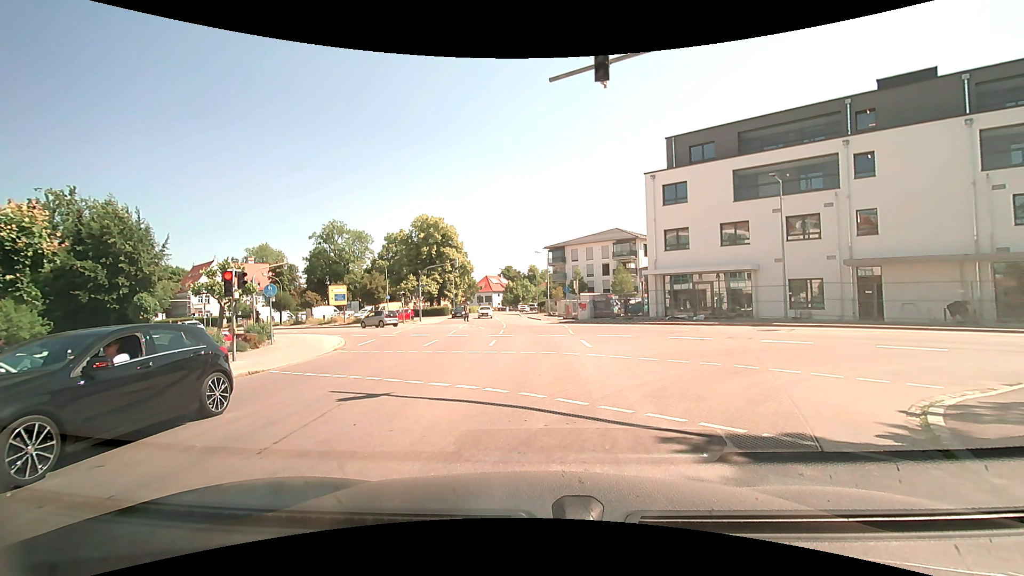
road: tertiary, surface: asphalt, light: Day
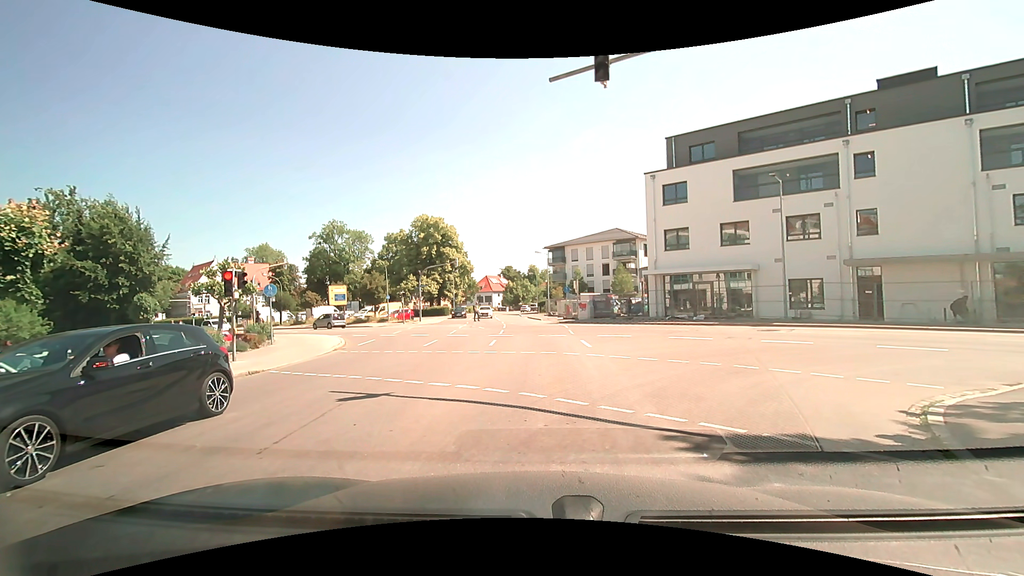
(0.0, 0.0) m; 0°
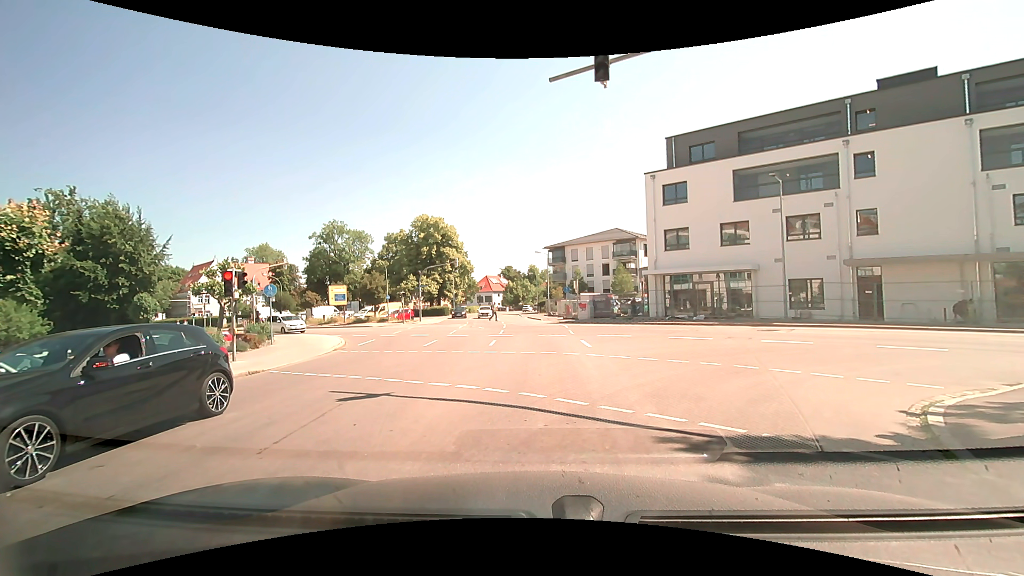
(0.0, 0.0) m; 0°
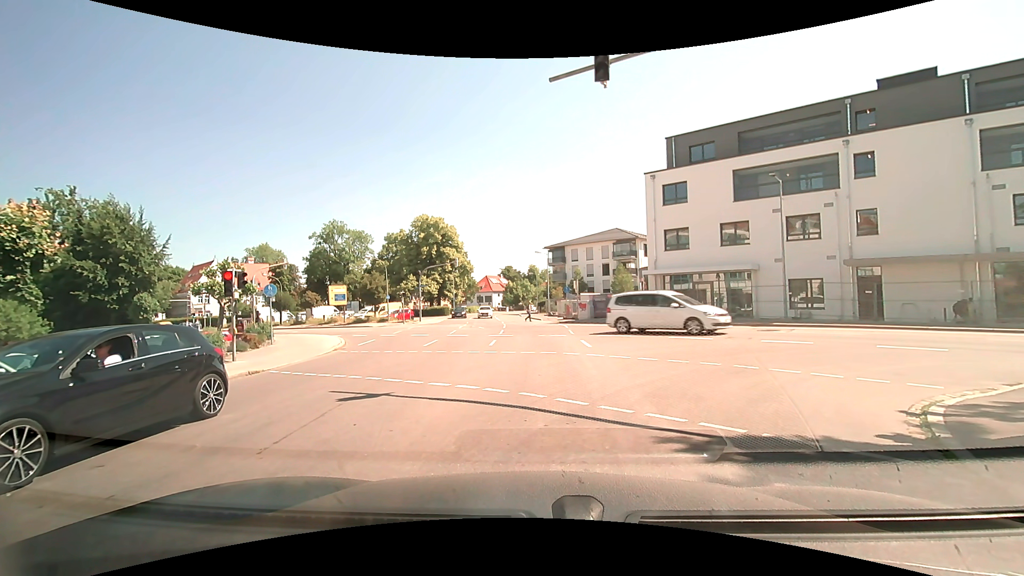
(0.0, 0.0) m; 0°
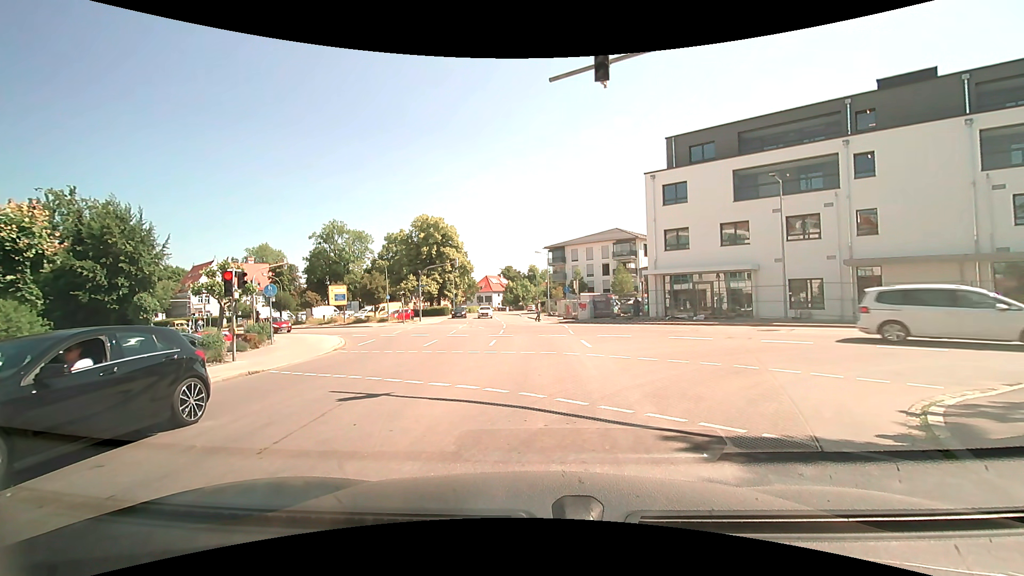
(0.0, 0.0) m; 0°
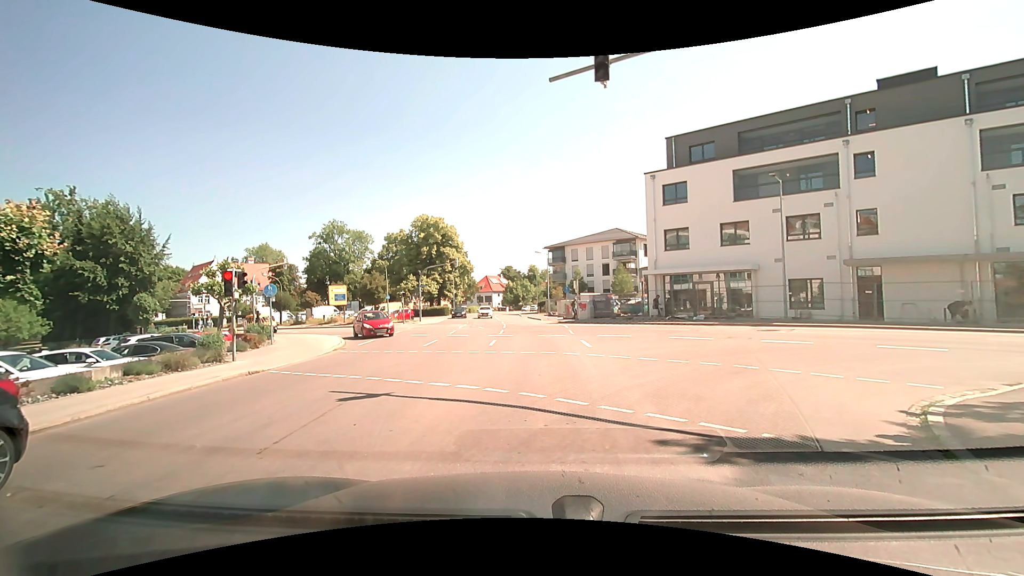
(0.0, 0.0) m; 0°
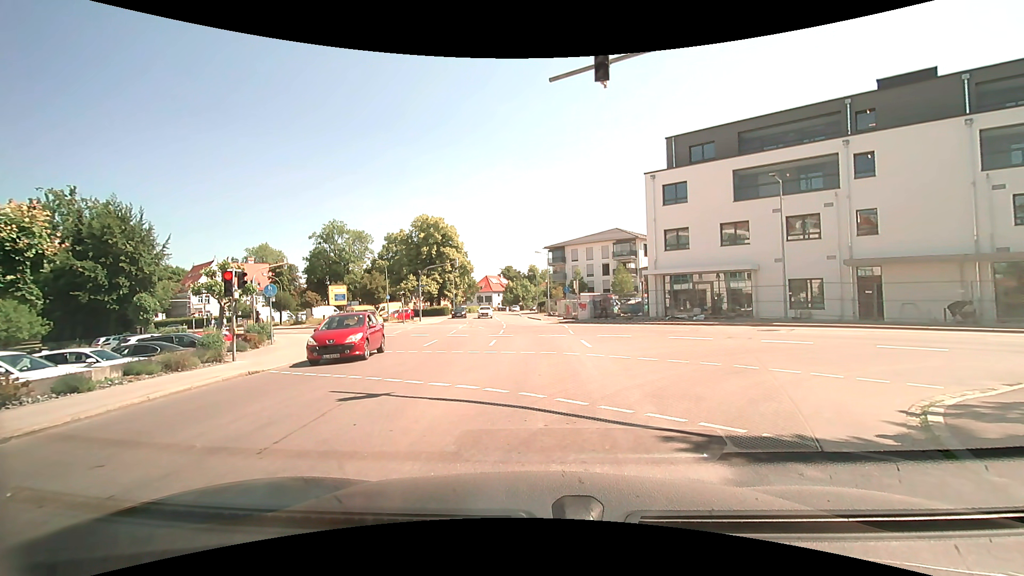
(0.0, 0.0) m; 0°
